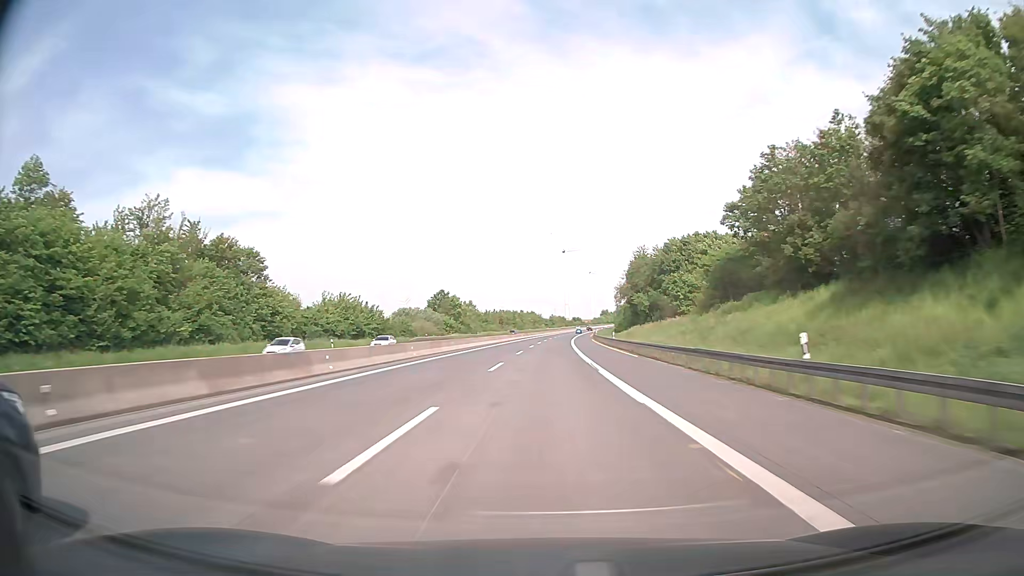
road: motorway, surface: asphalt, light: Day
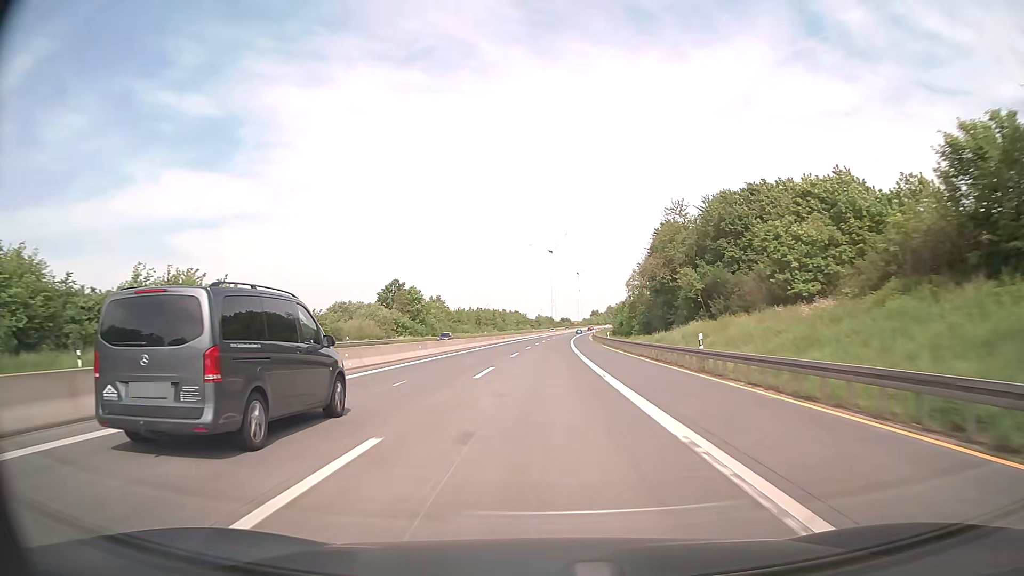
(-0.4, +39.5) m; 0°
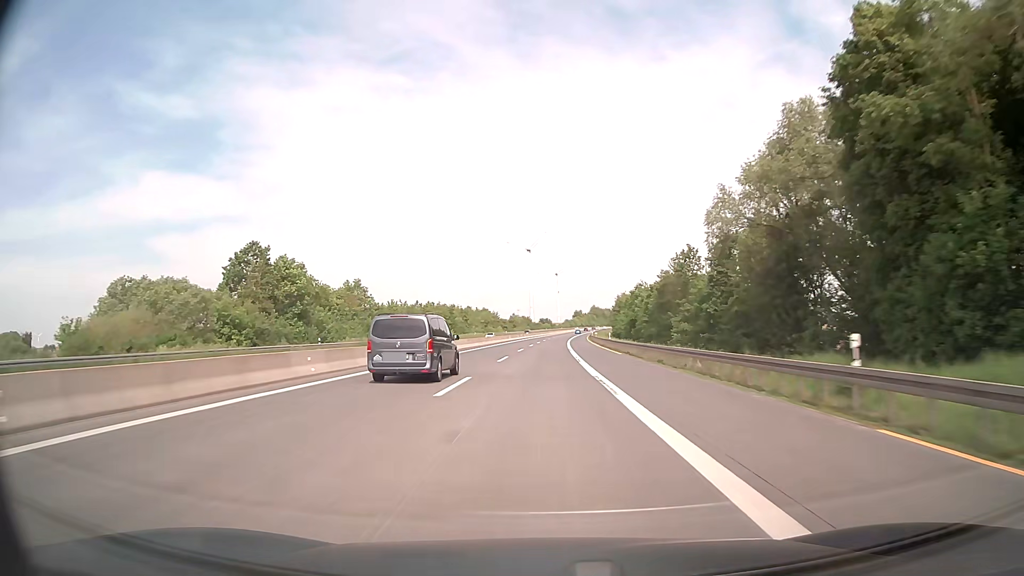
(+0.9, +59.4) m; +2°
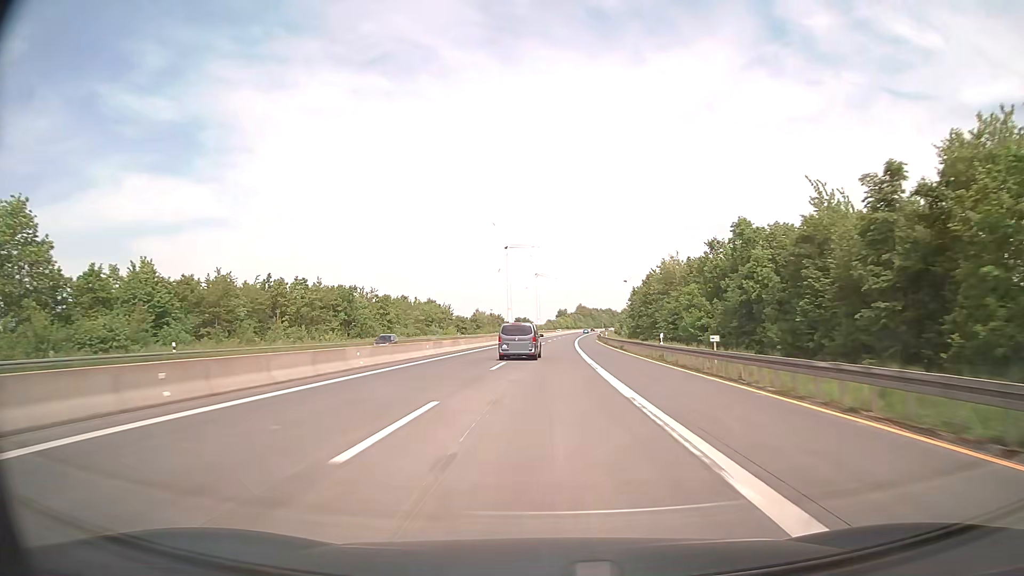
(+1.2, +79.1) m; +2°
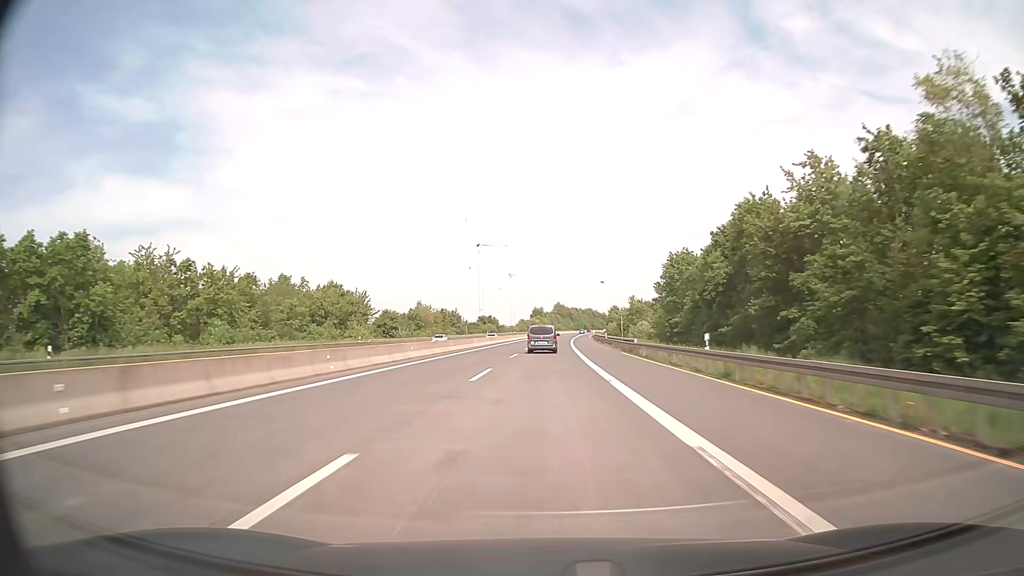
(+1.1, +59.4) m; +2°
(0, +10) (0, +20) (0, +30) (0, +40) (+1, +50) (+1, +60) (+1, +70) (+2, +80) (+2, +90) (+2, +100) m
